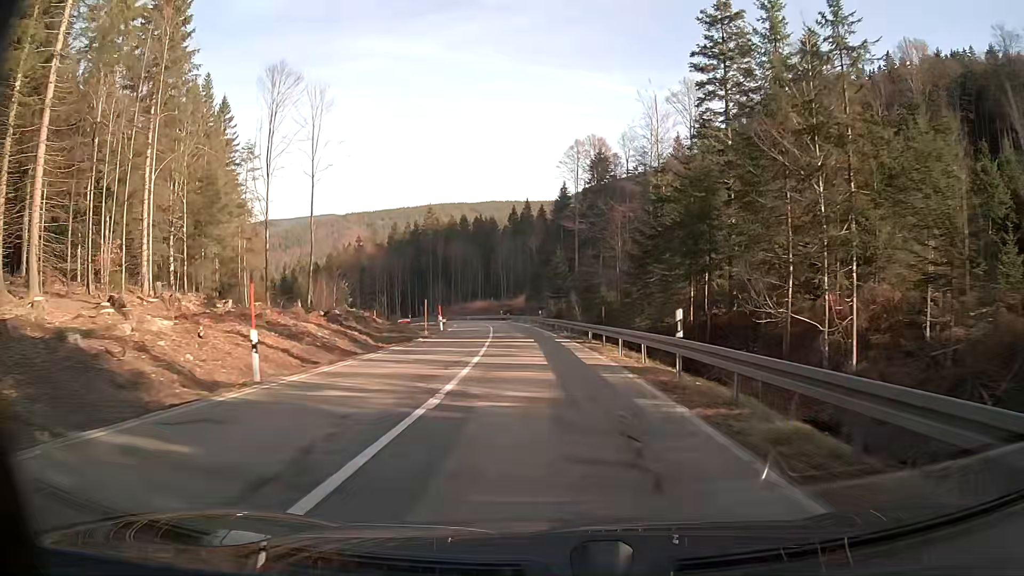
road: secondary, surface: asphalt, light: Day
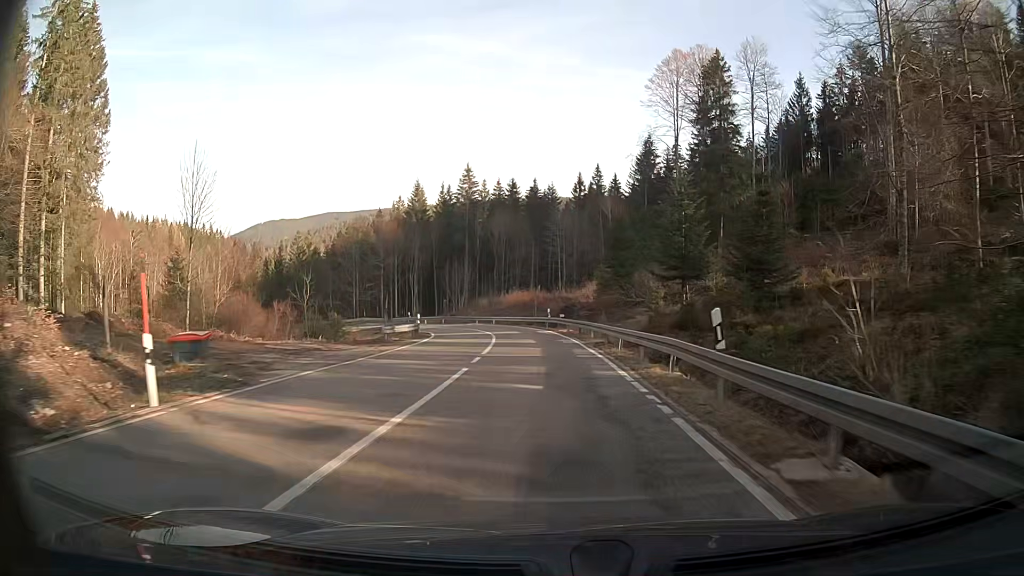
(-2.3, +47.3) m; -5°
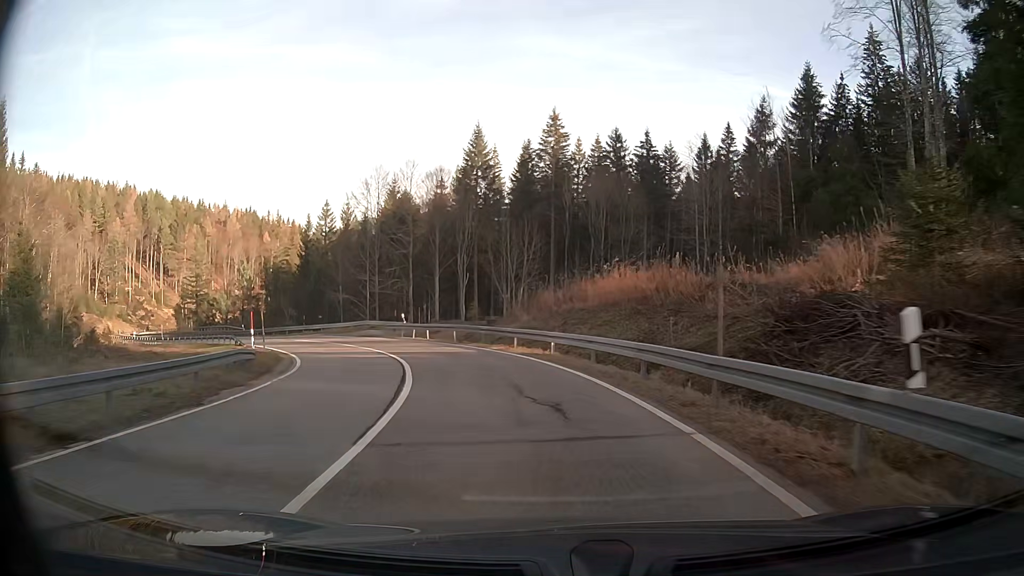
(-2.6, +39.9) m; -12°
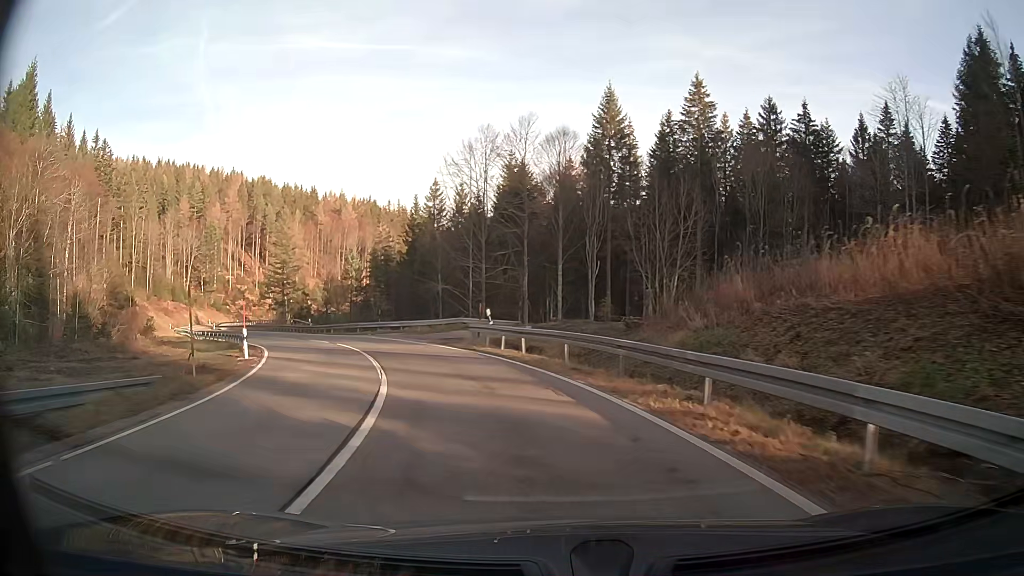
(-1.5, +15.2) m; -12°
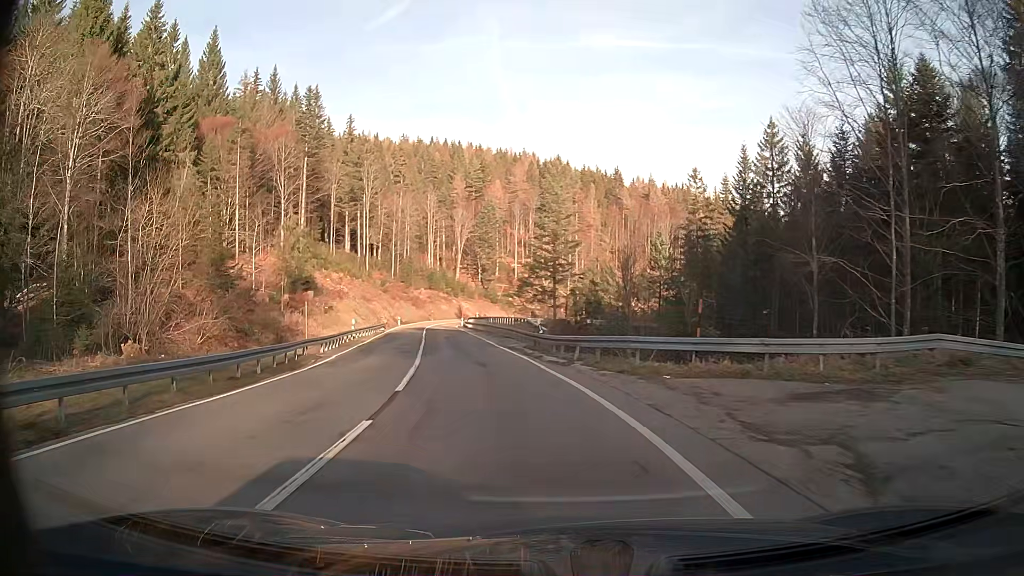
(-7.6, +30.9) m; -26°
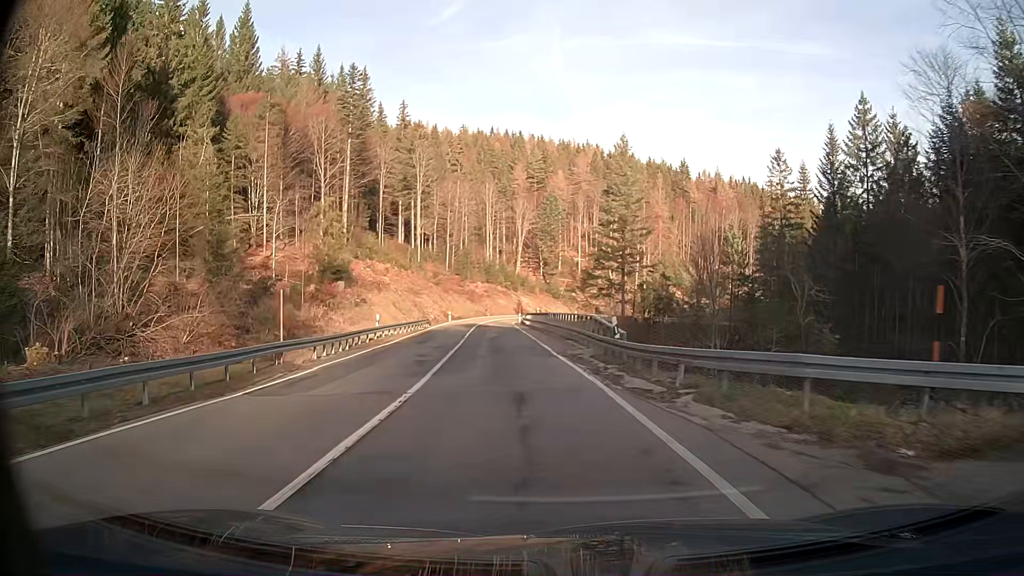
(-0.3, +8.3) m; -4°
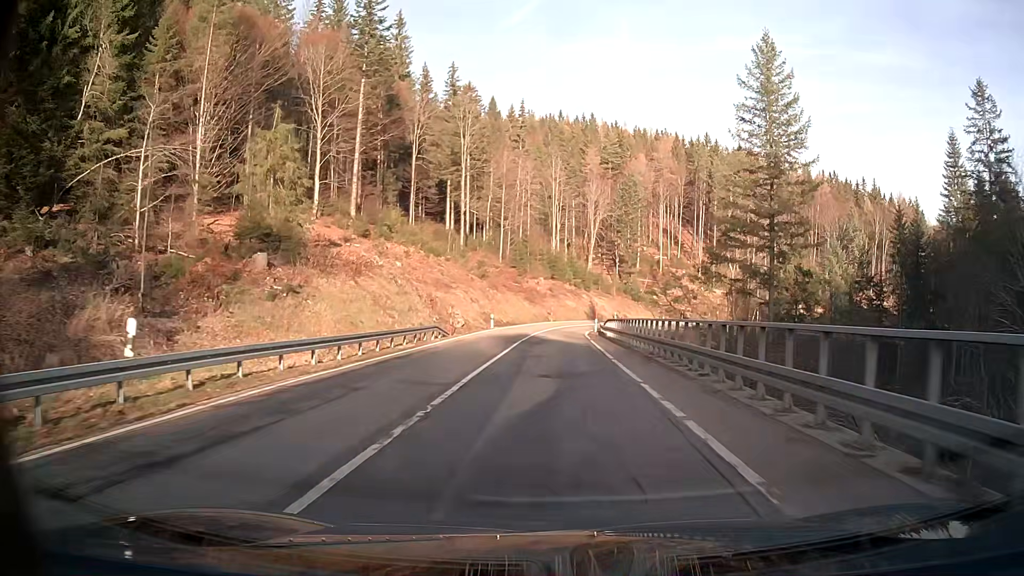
(-1.4, +26.0) m; -4°
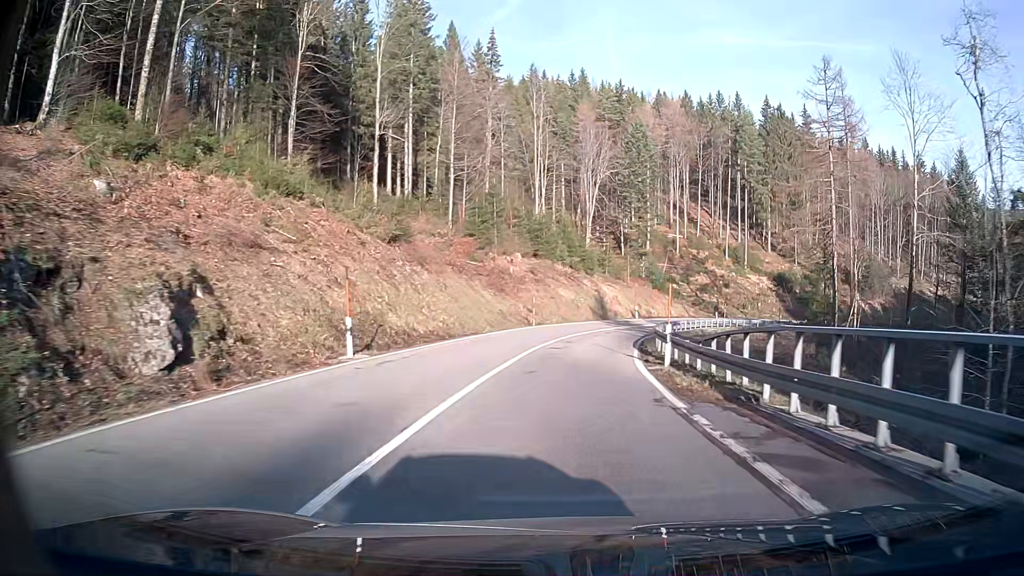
(+0.4, +36.3) m; +2°
